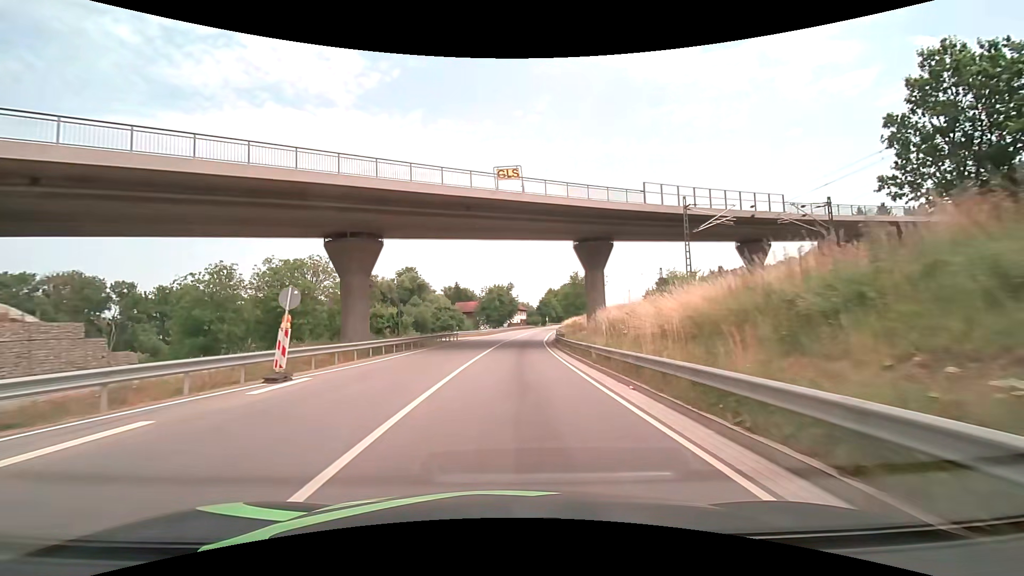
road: primary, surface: asphalt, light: Day
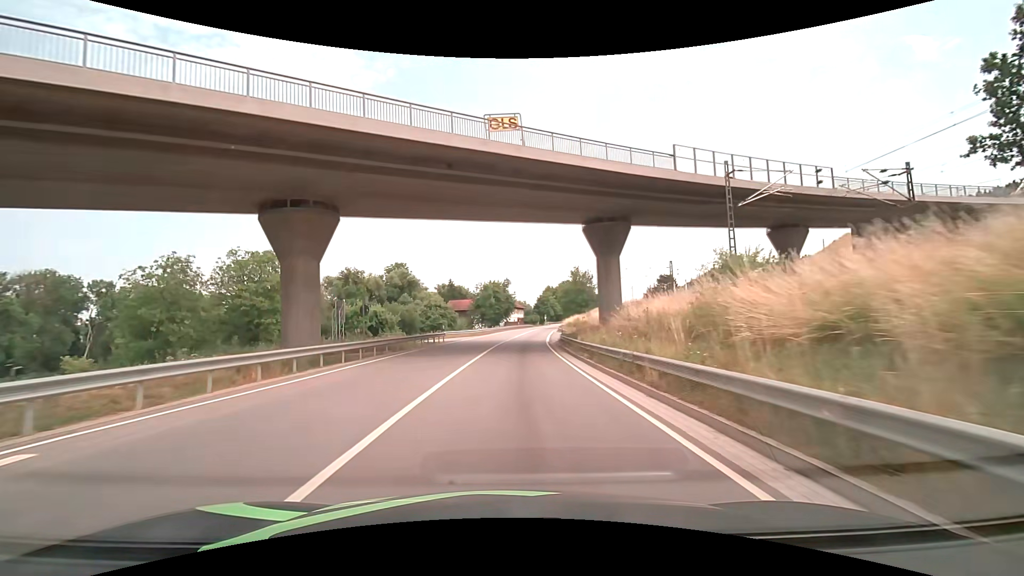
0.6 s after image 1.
(+0.1, +8.0) m; 0°
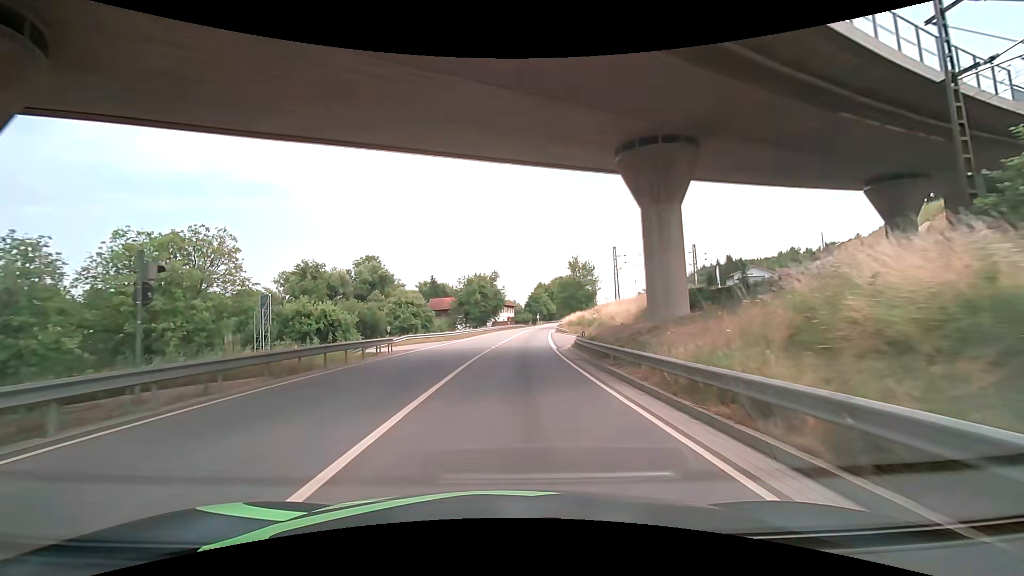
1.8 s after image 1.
(+0.2, +16.0) m; +1°
(0, +10) (0, +20) (+1, +30) (+1, +40) (+2, +50) (+3, +60) (+4, +70) (+5, +80) (+6, +90) (+7, +100) m
